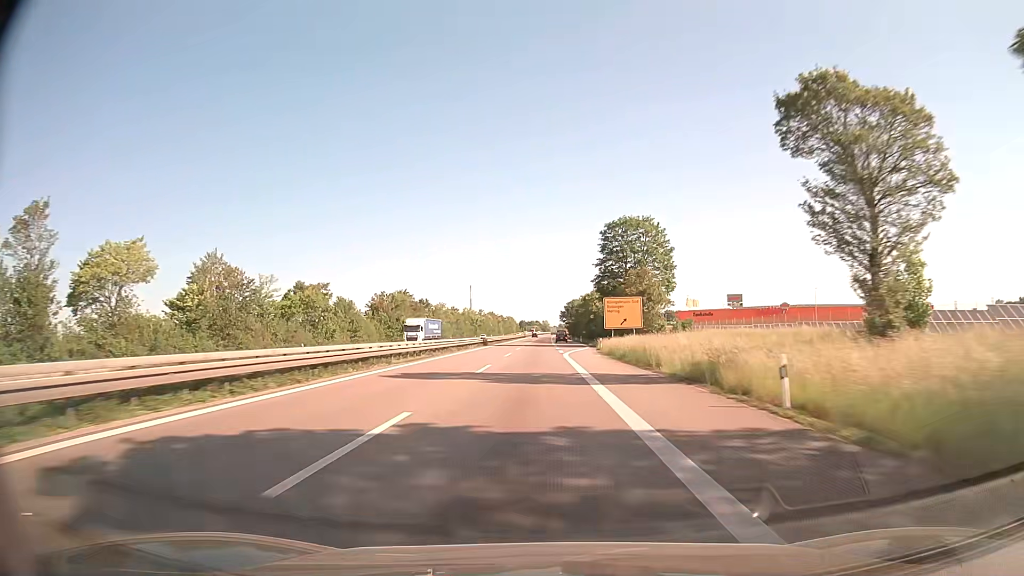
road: trunk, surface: asphalt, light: Day
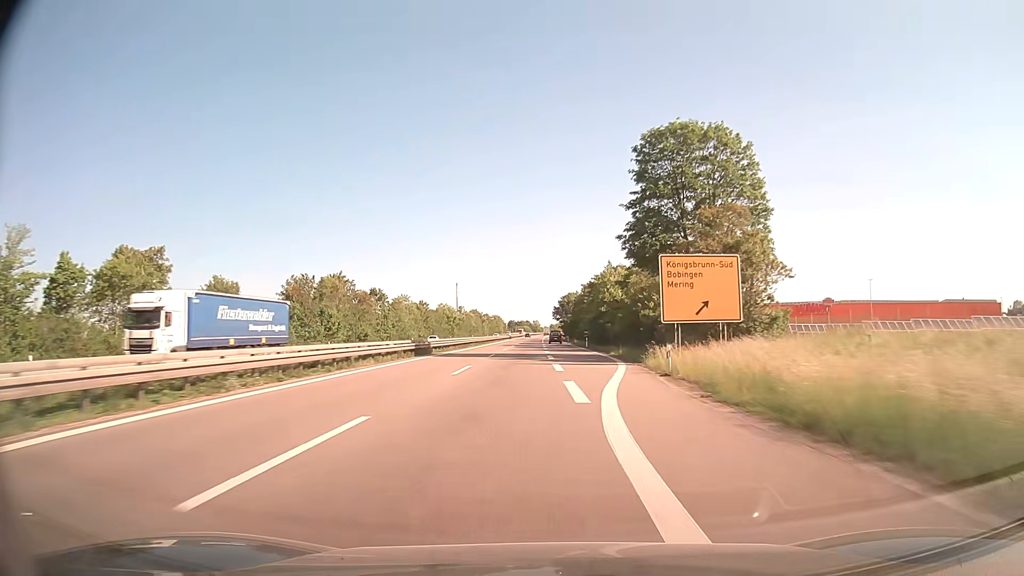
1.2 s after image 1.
(+0.3, +36.6) m; +1°
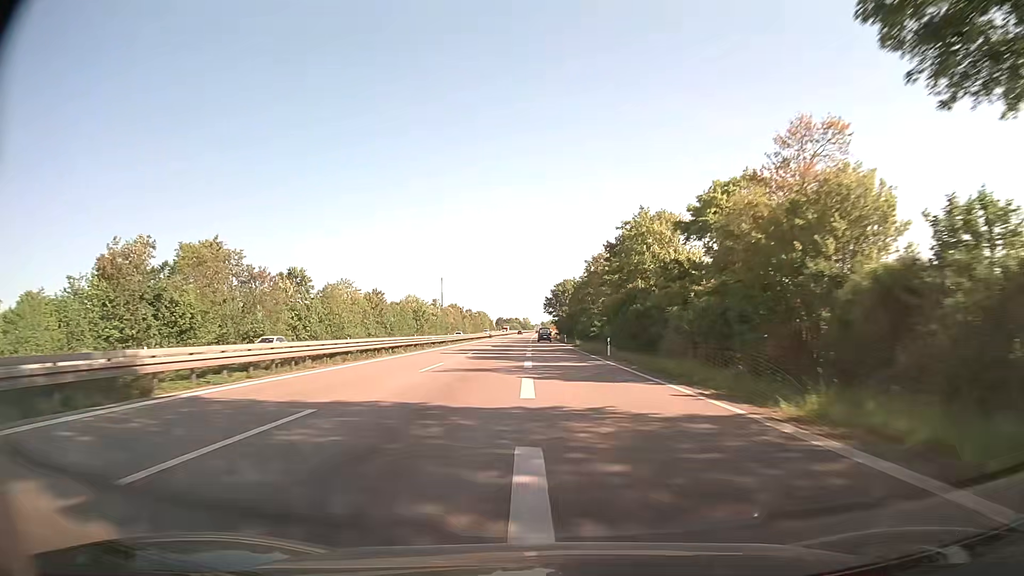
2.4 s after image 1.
(+0.3, +35.4) m; +1°
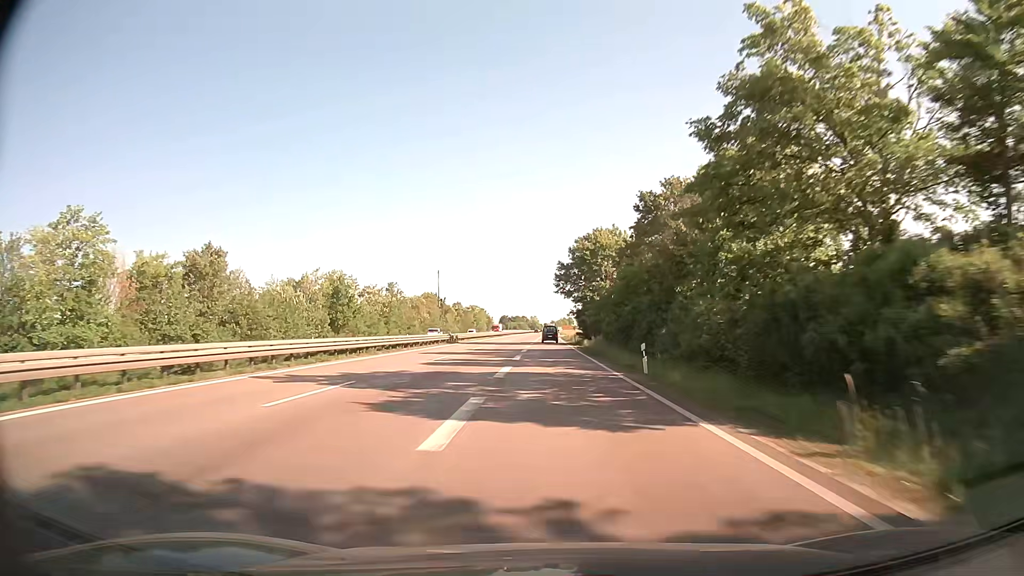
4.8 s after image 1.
(-0.2, +65.6) m; -1°
